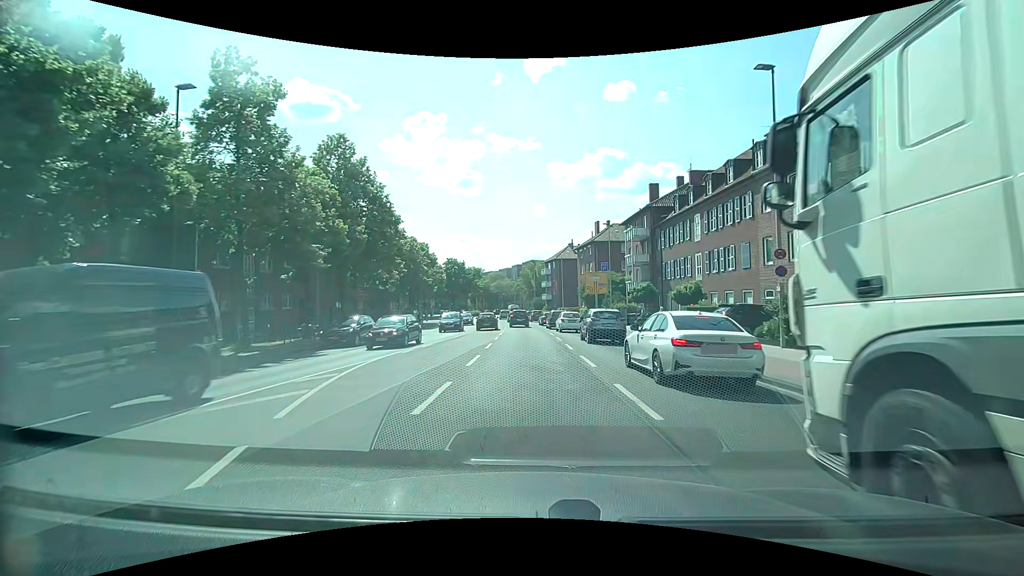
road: secondary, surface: asphalt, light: Day
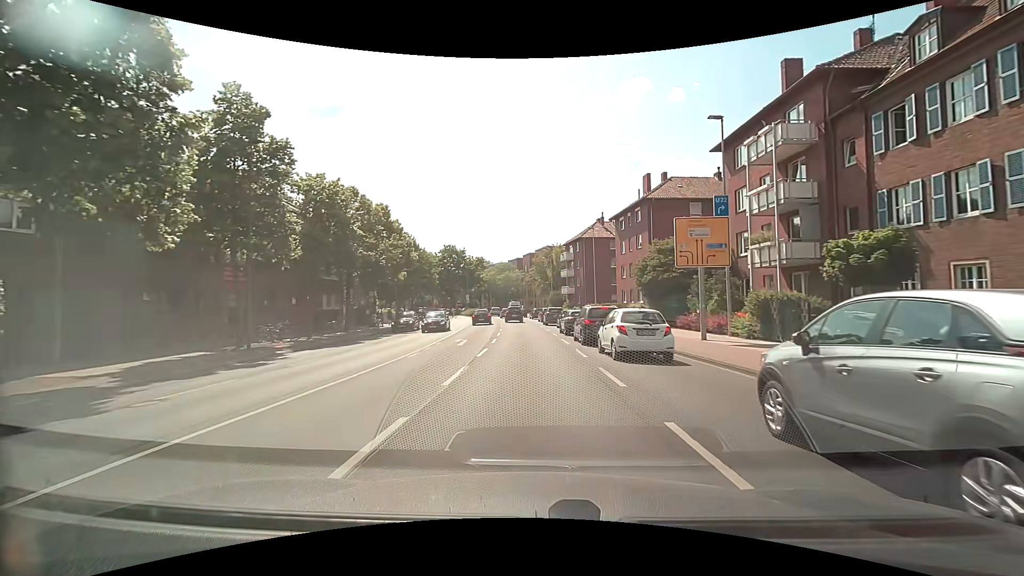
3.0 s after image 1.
(-0.6, +27.9) m; -2°
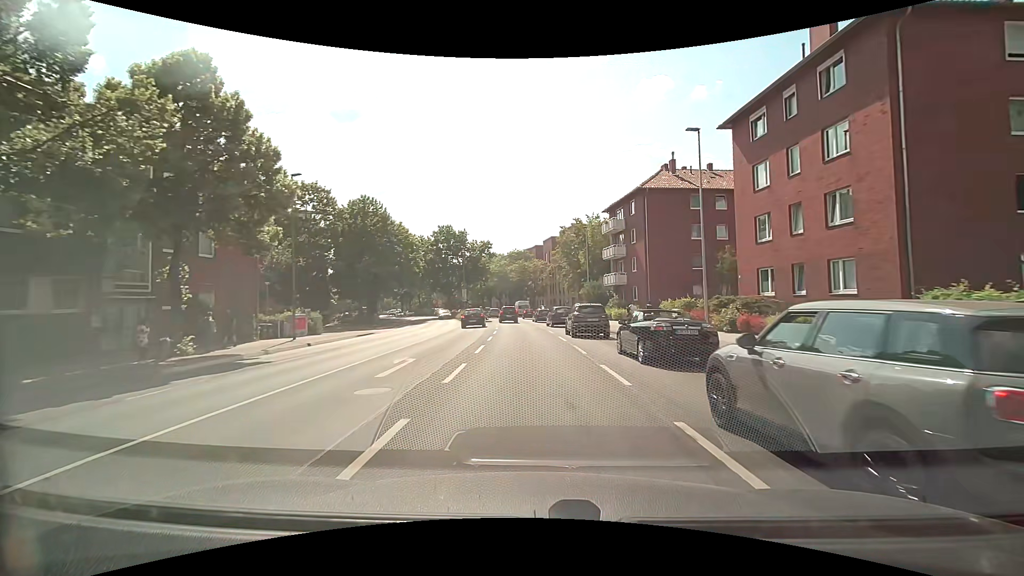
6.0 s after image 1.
(-0.5, +30.8) m; -2°
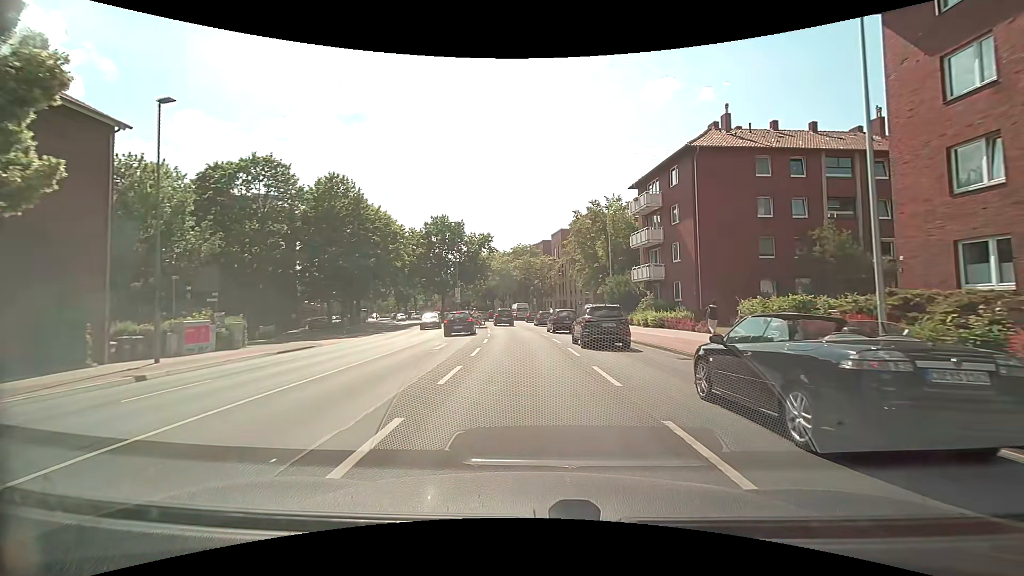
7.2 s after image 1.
(0.0, +12.0) m; 0°
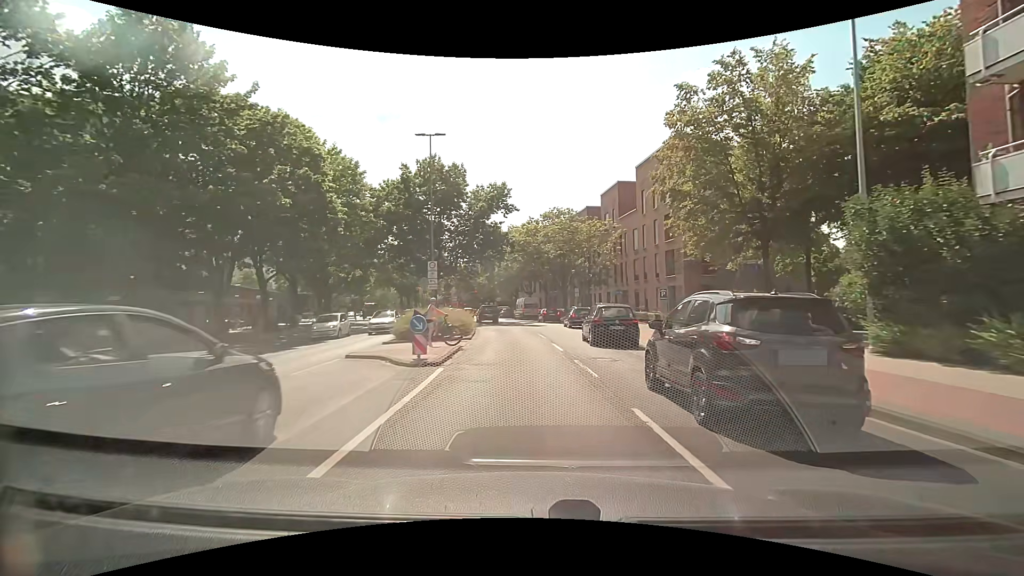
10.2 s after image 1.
(-1.0, +29.7) m; -4°
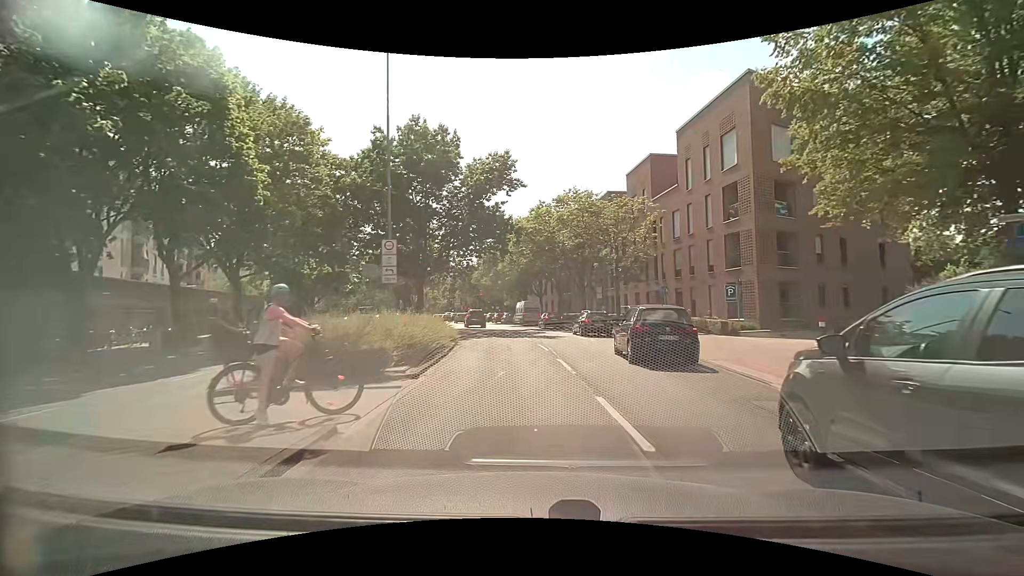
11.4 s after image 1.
(-0.1, +11.1) m; -1°
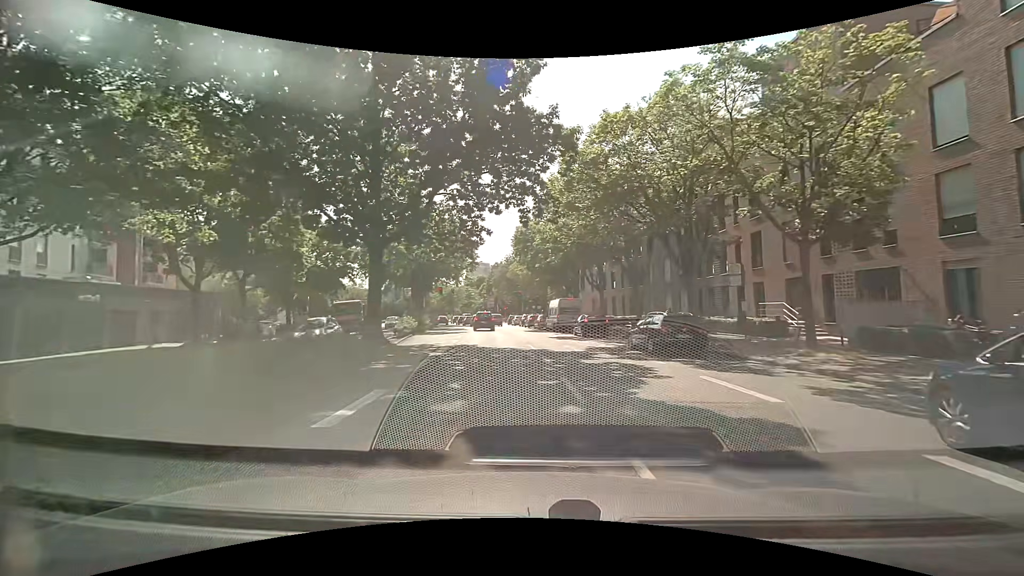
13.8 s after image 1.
(-0.7, +21.5) m; -4°
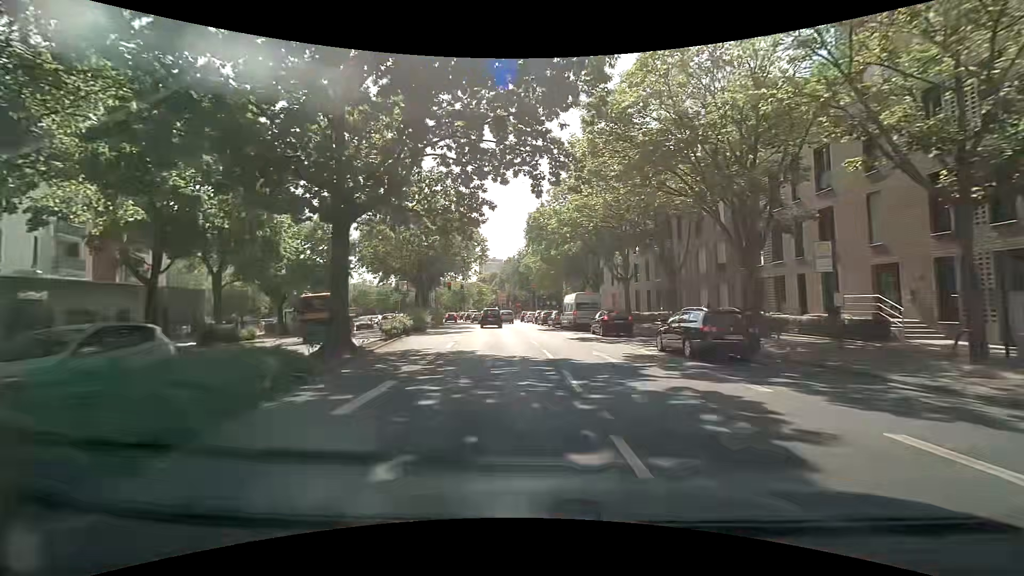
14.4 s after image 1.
(-0.2, +5.4) m; -2°
(0, +10) (-1, +20) (-2, +30) (-3, +40) (-4, +50) (-5, +60) (-6, +70) (-7, +80) (-10, +89) (-13, +99) m
